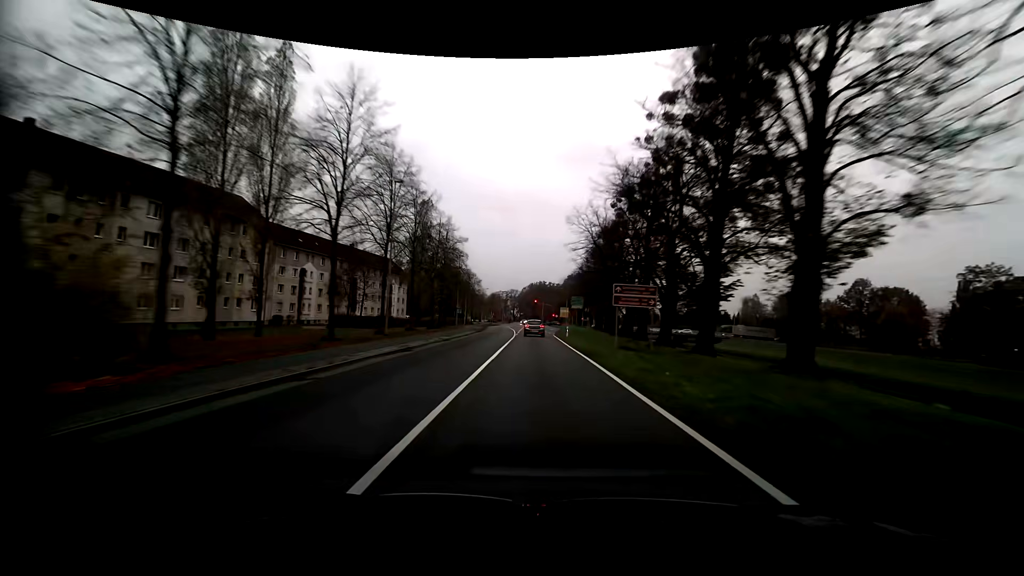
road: primary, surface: asphalt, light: Day
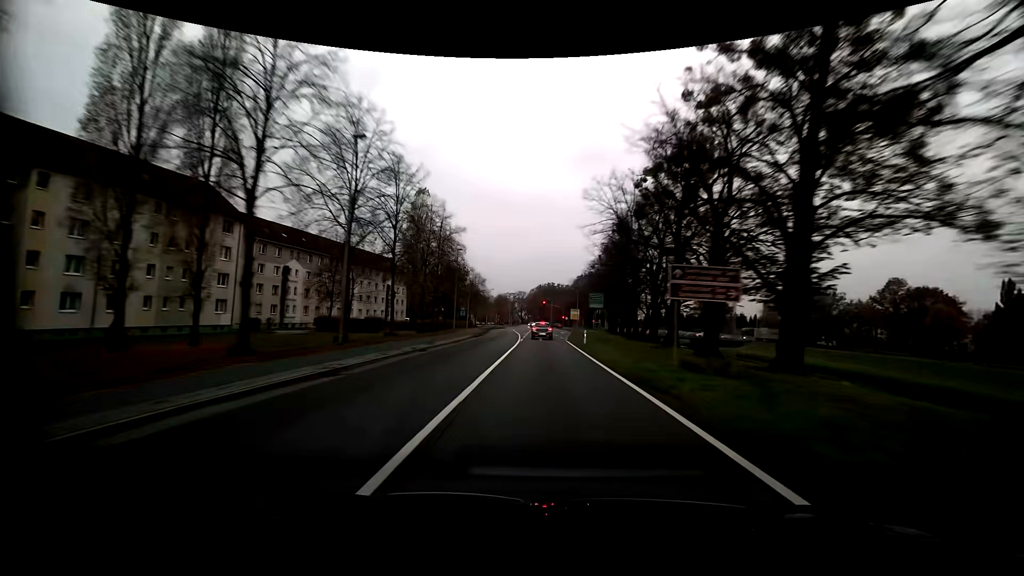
(-0.1, +8.6) m; -2°
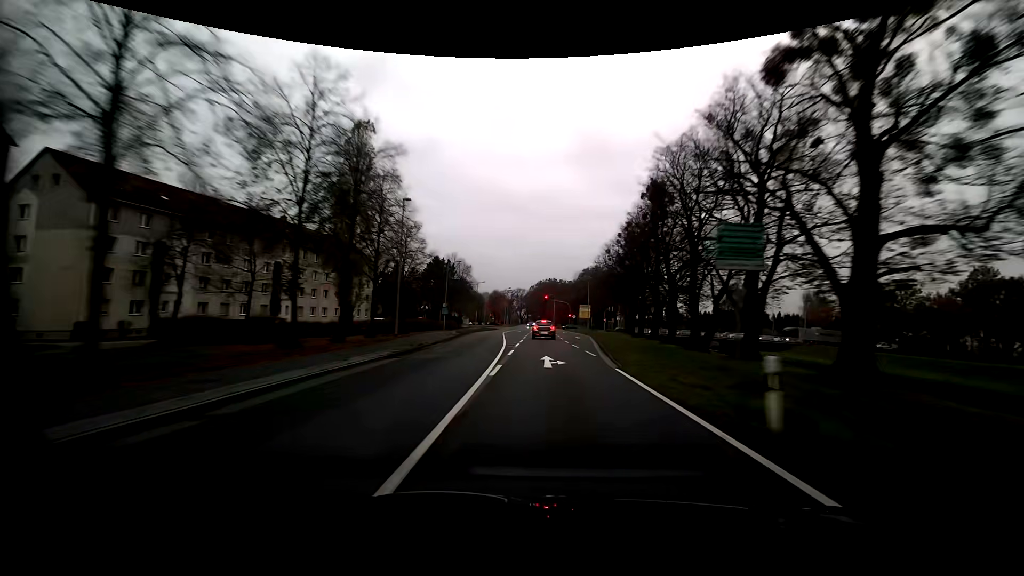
(+0.1, +25.5) m; +1°
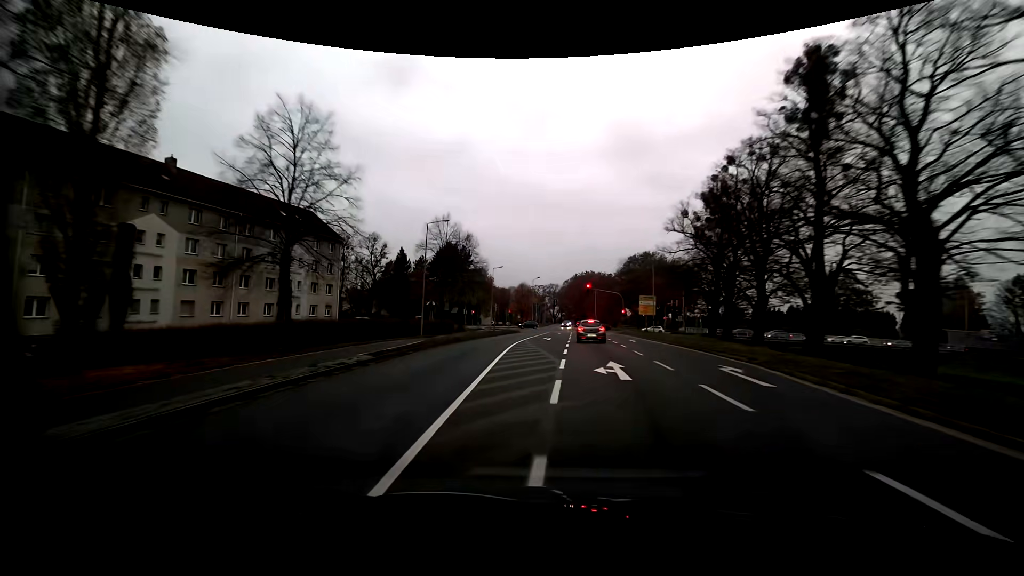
(-0.9, +30.7) m; -4°
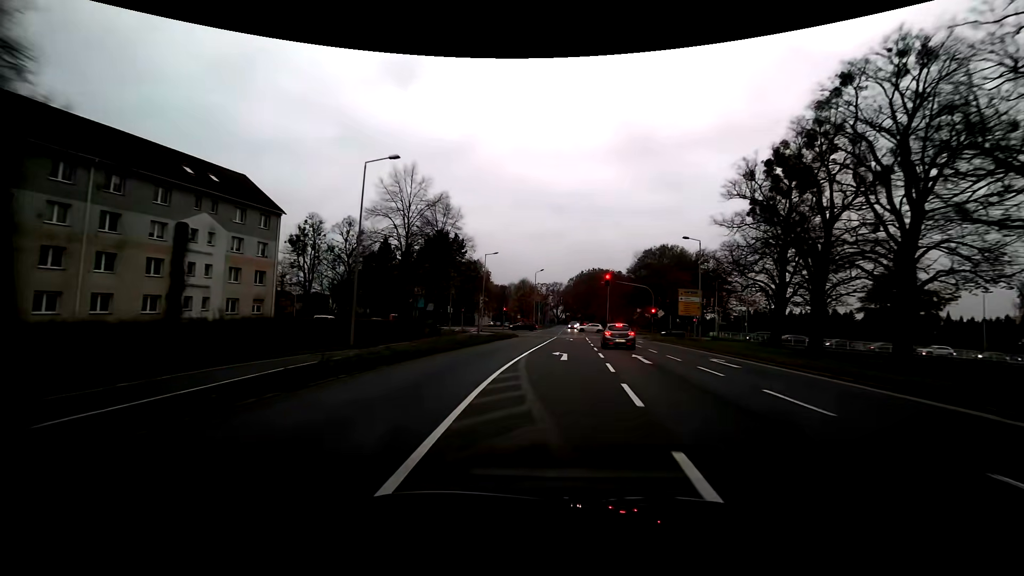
(-0.2, +17.0) m; -1°
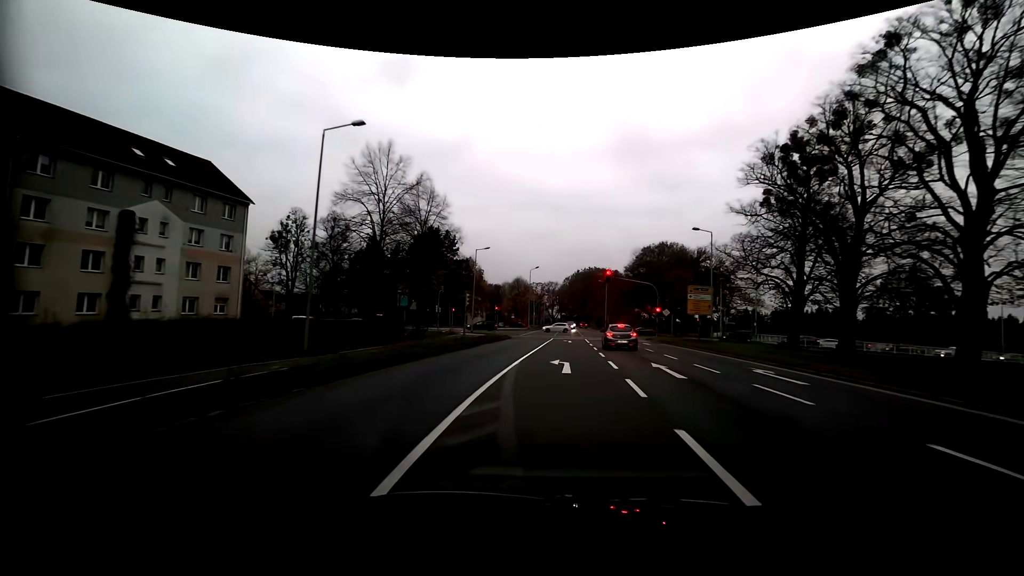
(+0.1, +4.7) m; +1°
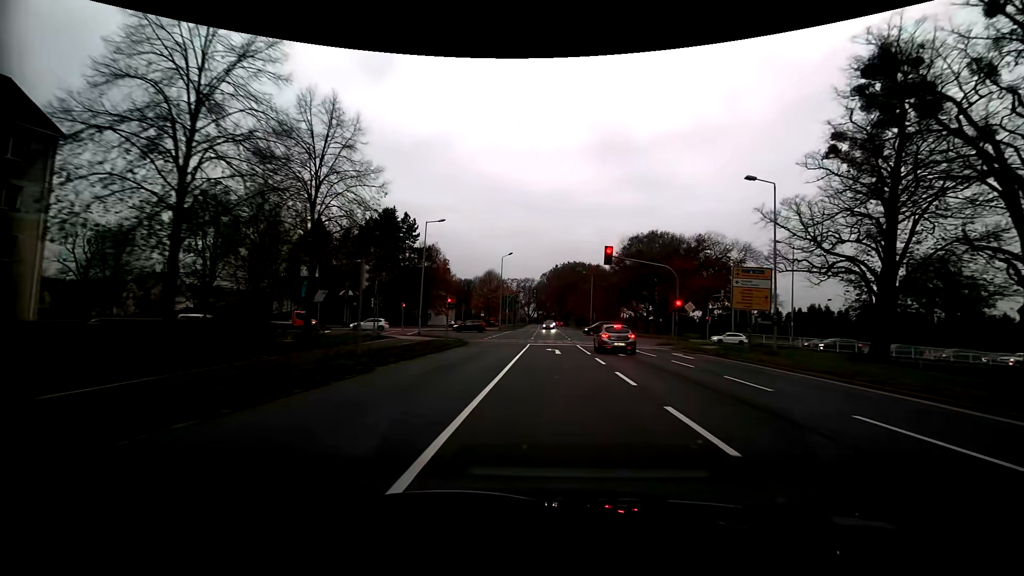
(+0.3, +15.7) m; +3°
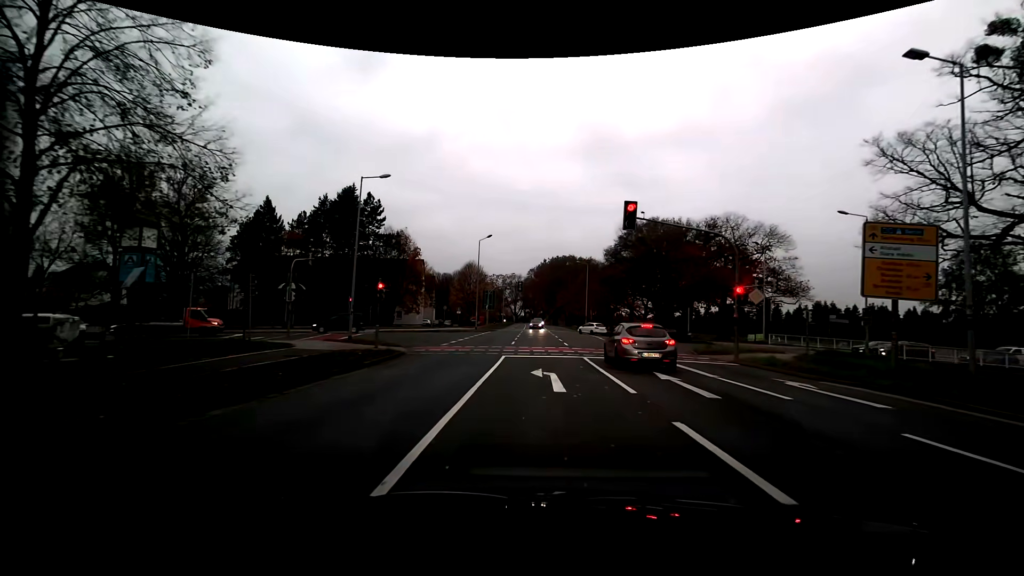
(+0.2, +13.3) m; +3°
(0, +10) (-1, +20) (-1, +30) (-2, +40) (-8, +46) (-18, +45) (-28, +43) (-37, +39) (-46, +35) (-55, +30) m
